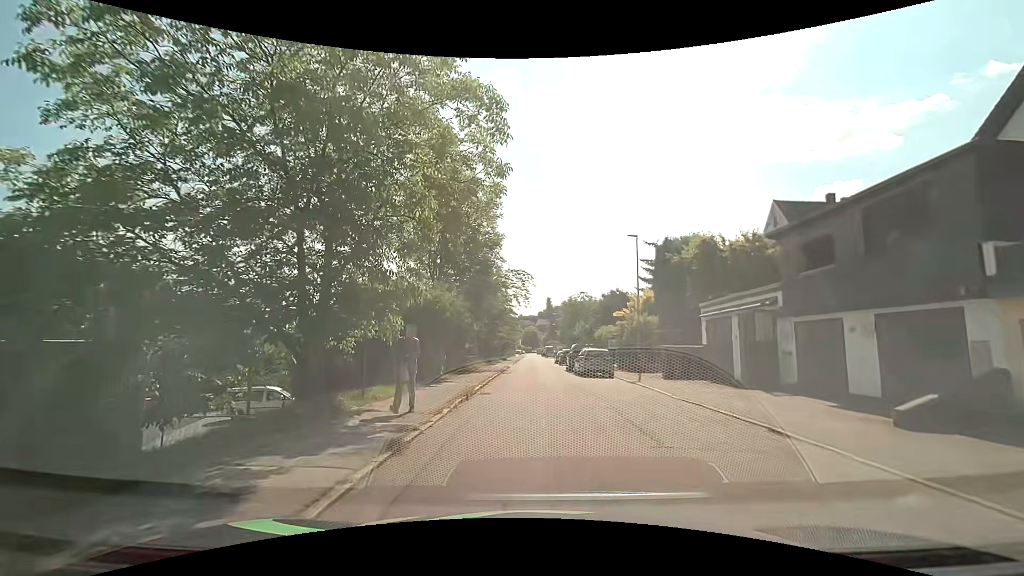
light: Day
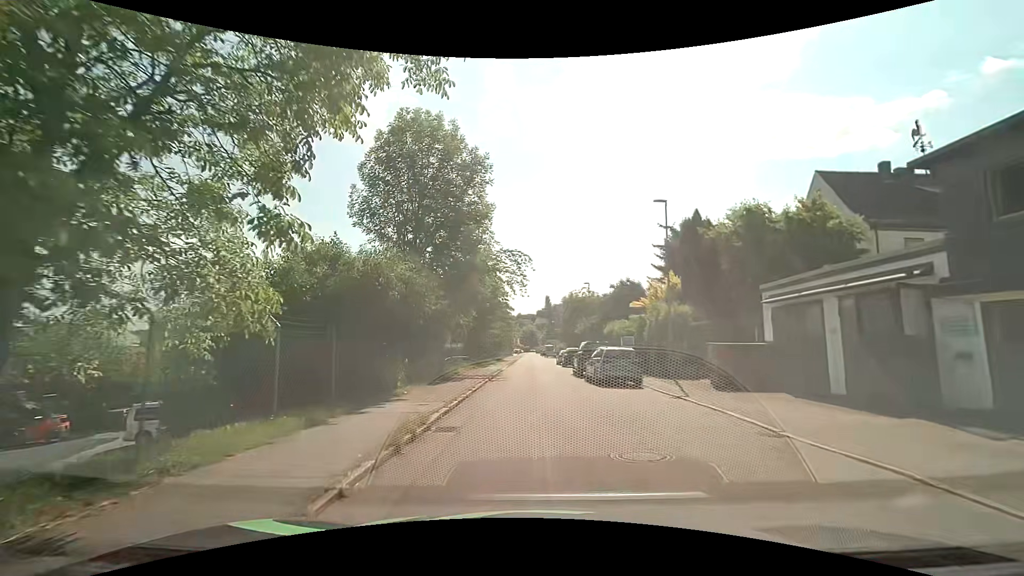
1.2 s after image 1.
(0.0, +6.9) m; 0°
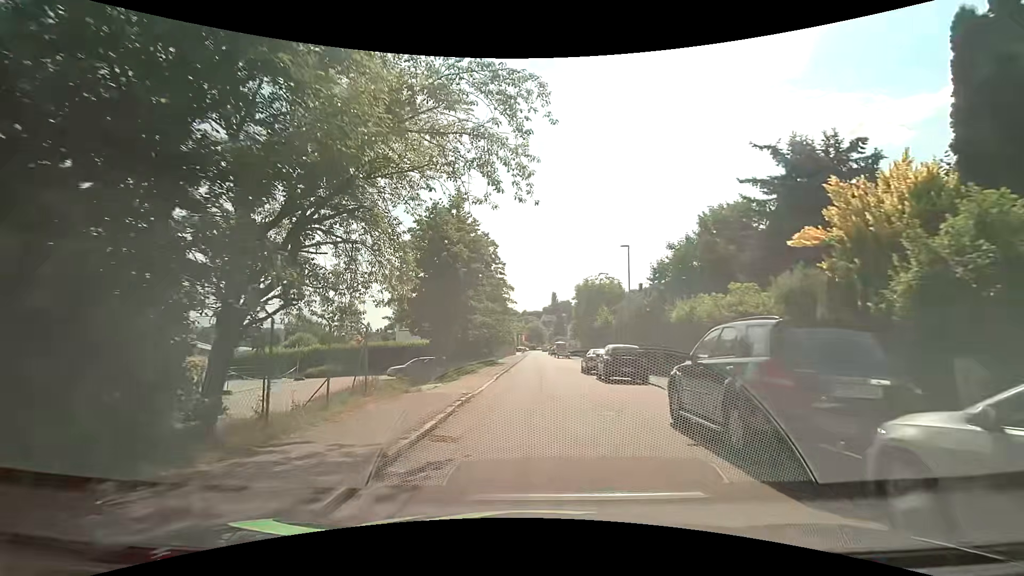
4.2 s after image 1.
(-0.2, +18.4) m; -1°
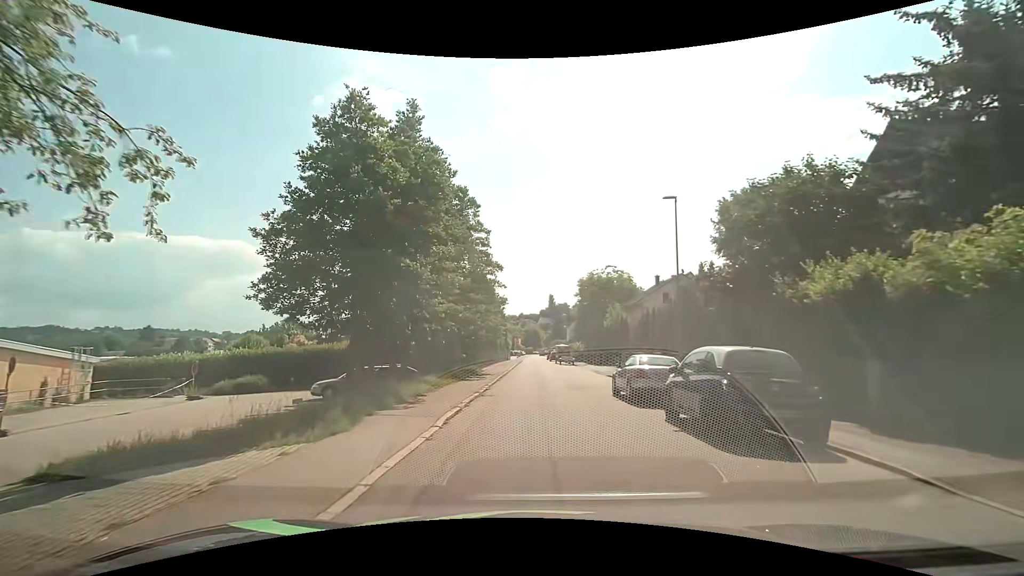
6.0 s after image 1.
(+0.2, +11.9) m; +1°
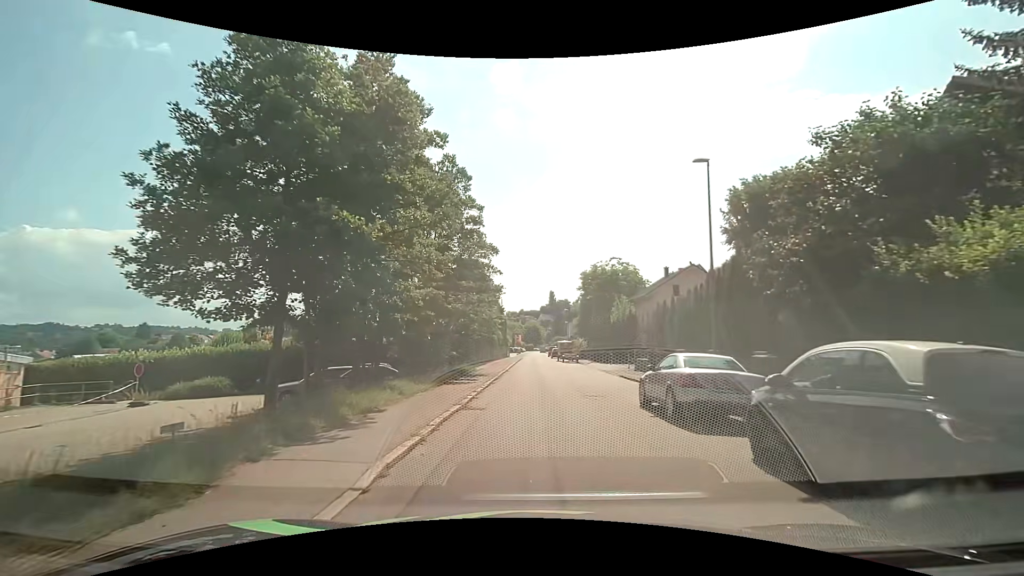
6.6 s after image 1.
(0.0, +4.0) m; -1°
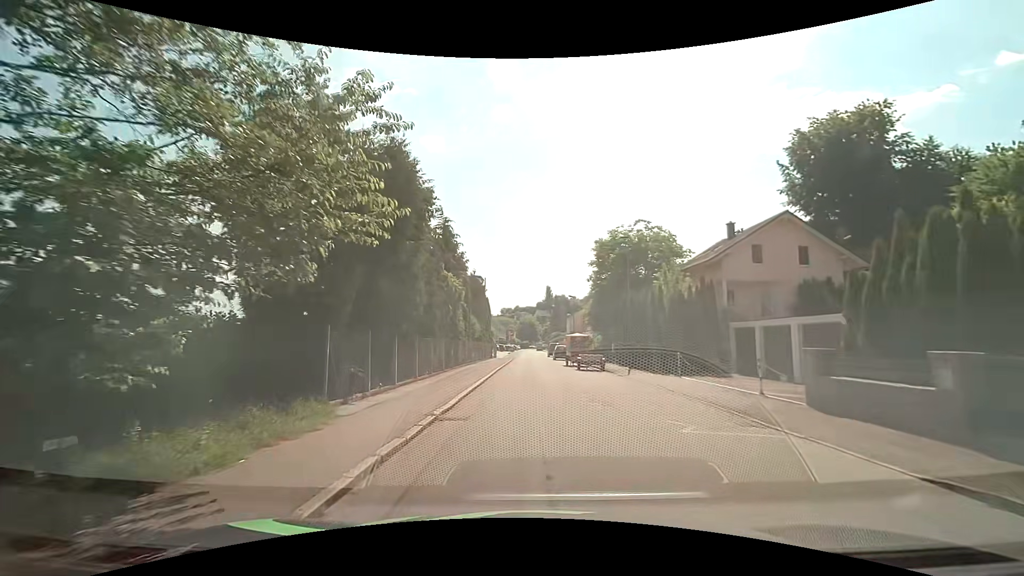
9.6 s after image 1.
(+0.2, +20.4) m; 0°
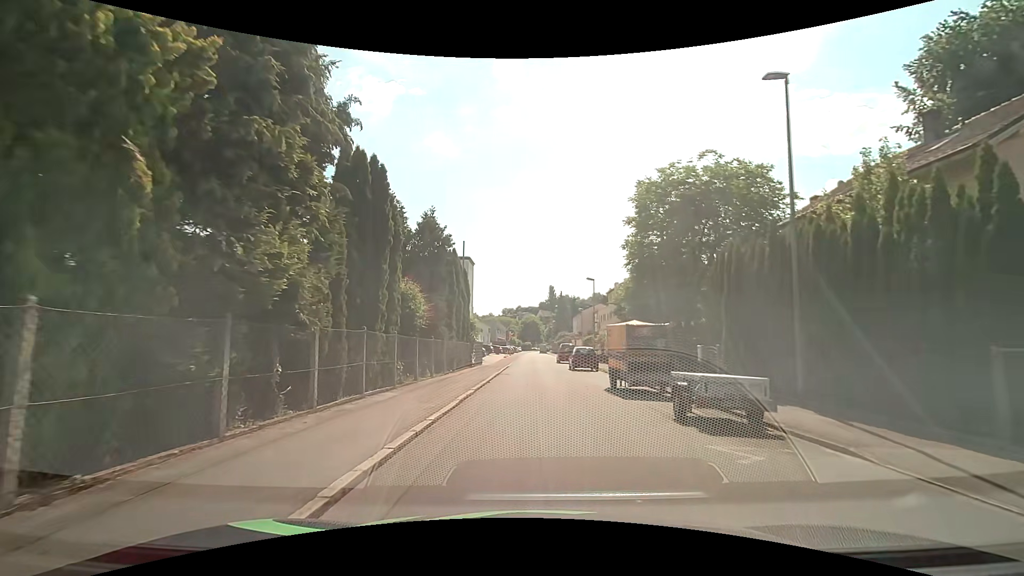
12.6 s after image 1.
(+0.1, +19.2) m; +1°
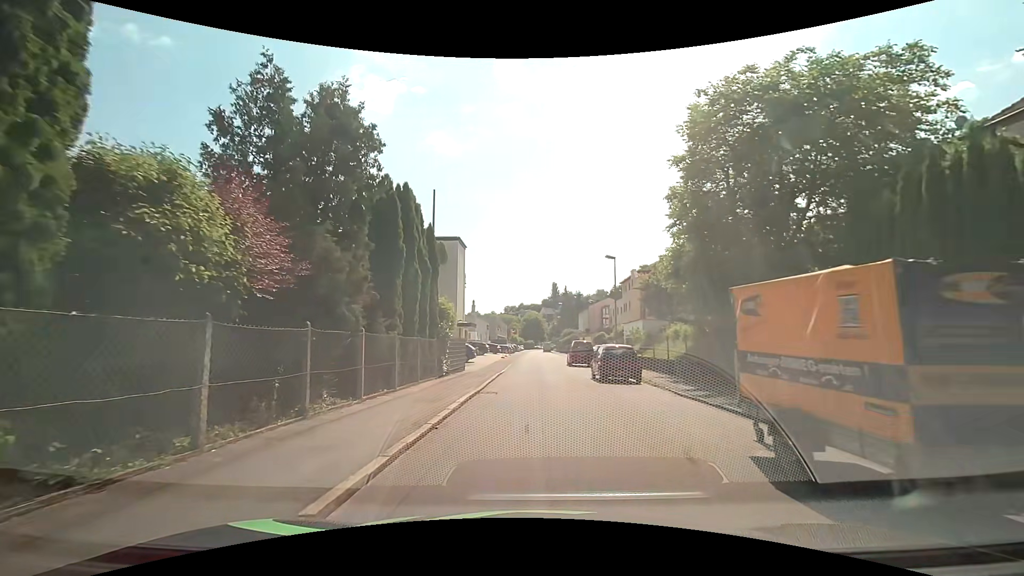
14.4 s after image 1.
(-0.1, +11.2) m; -1°
